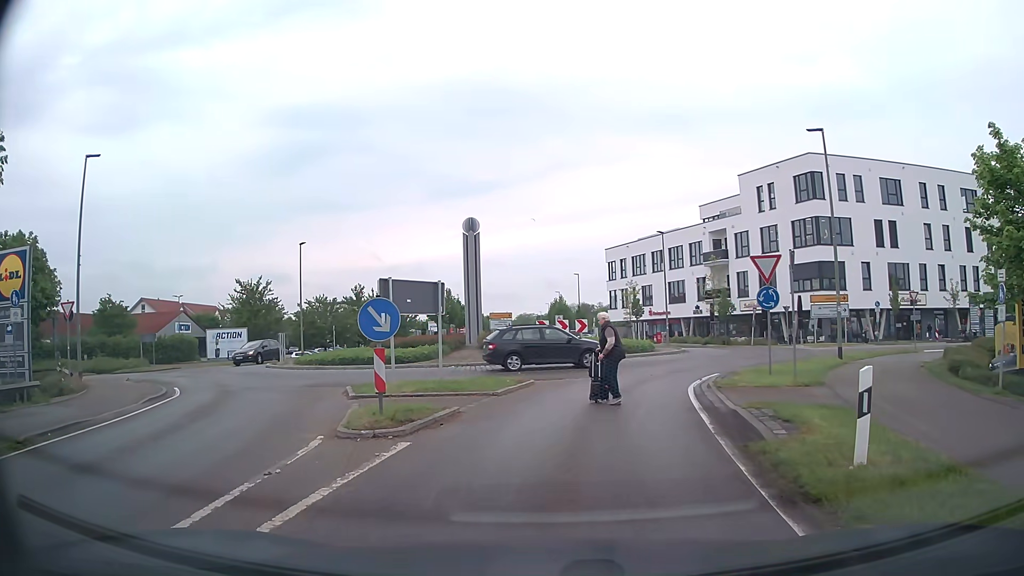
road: tertiary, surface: asphalt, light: Day
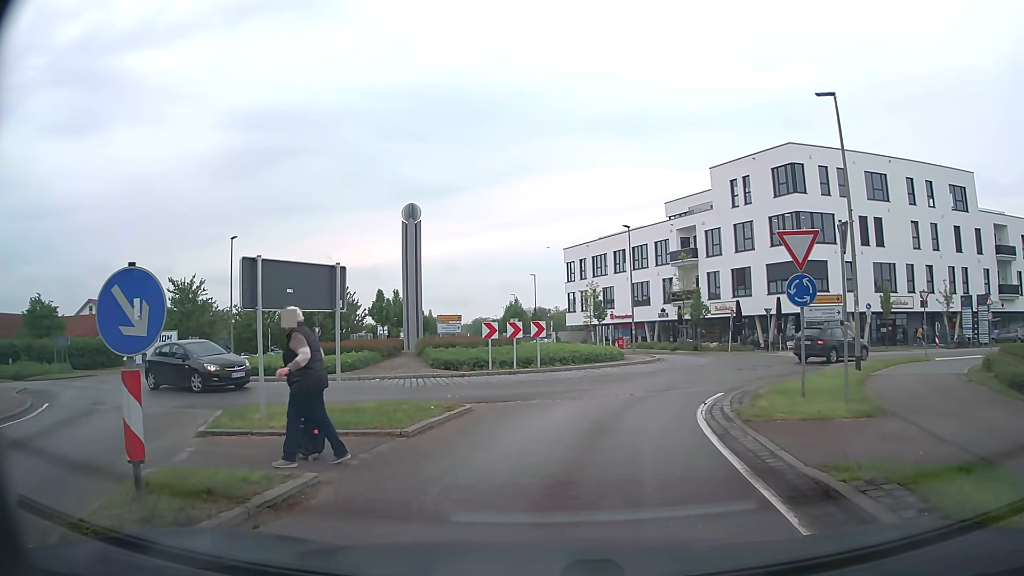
(+0.2, +5.1) m; +3°
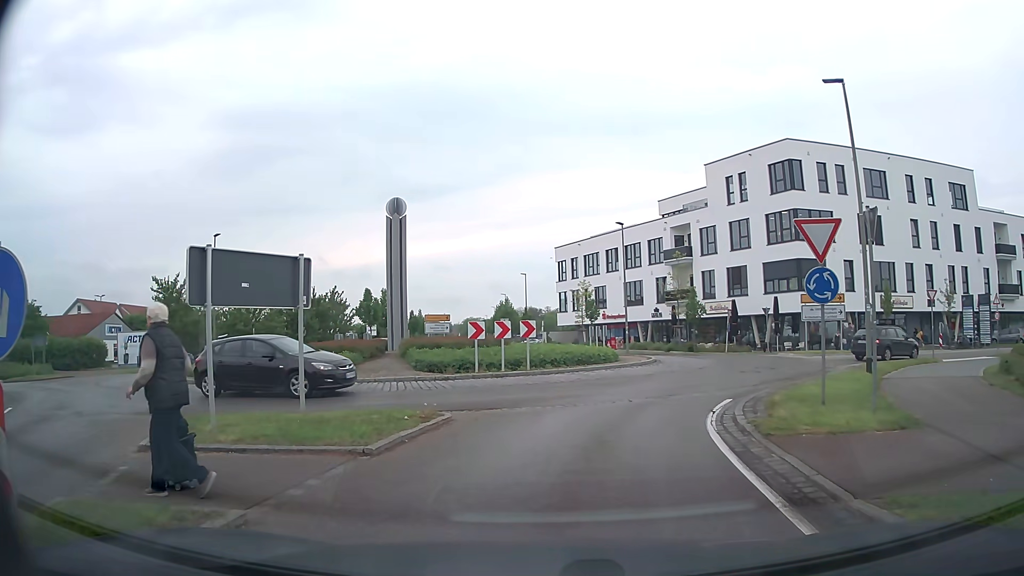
(0.0, +1.4) m; +2°
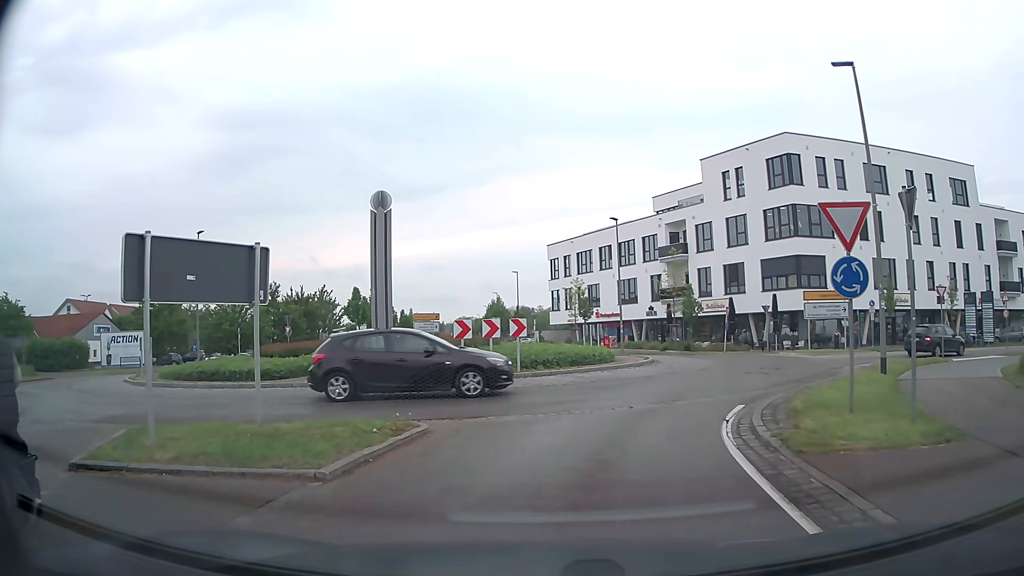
(0.0, +1.4) m; +2°
